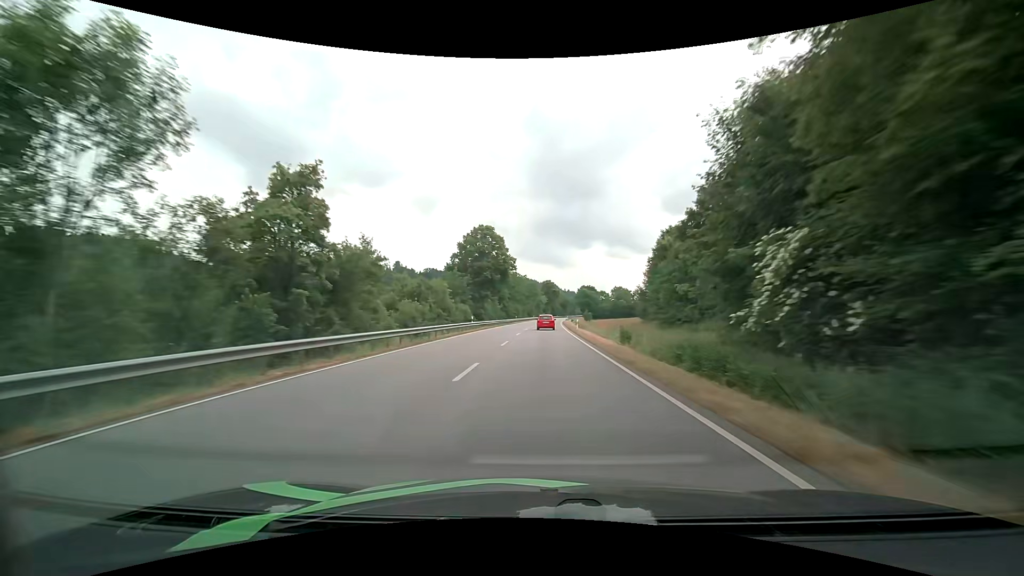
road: primary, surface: asphalt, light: Day
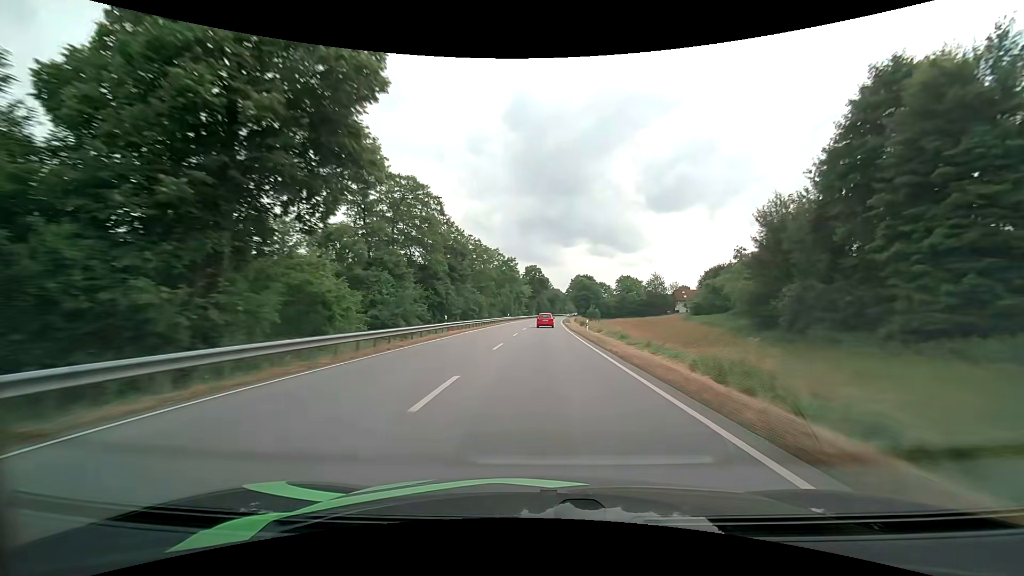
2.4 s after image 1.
(+1.0, +63.5) m; +2°
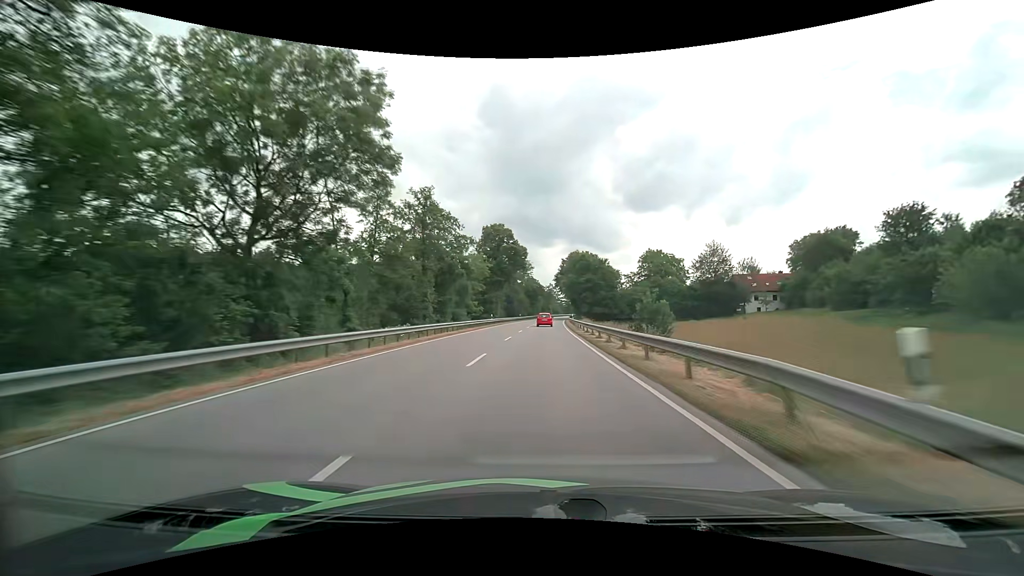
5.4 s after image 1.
(+1.4, +78.4) m; +2°
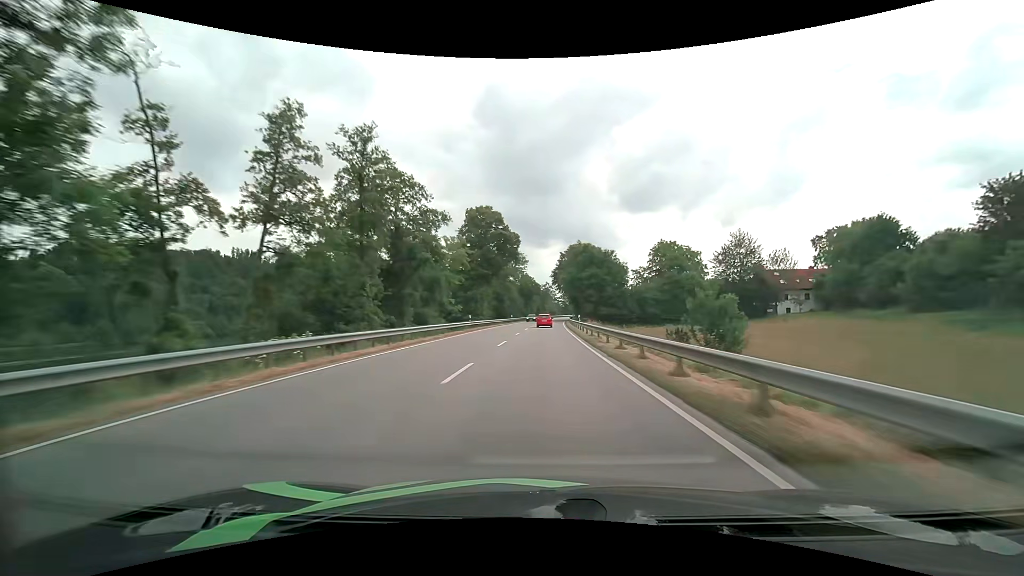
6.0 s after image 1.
(+0.1, +15.5) m; 0°
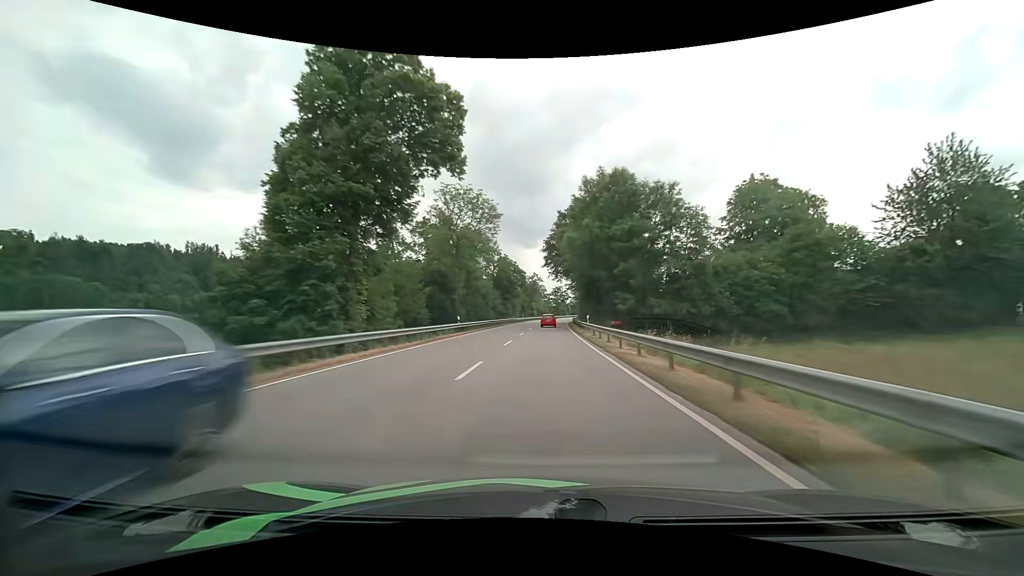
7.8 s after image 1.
(+0.7, +47.0) m; +2°
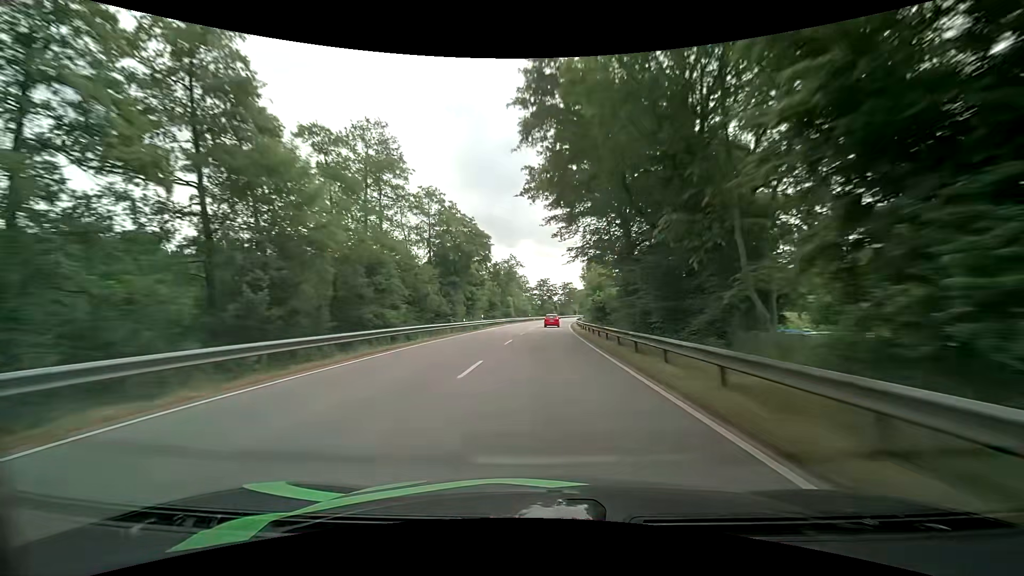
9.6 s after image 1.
(+0.8, +47.6) m; +2°
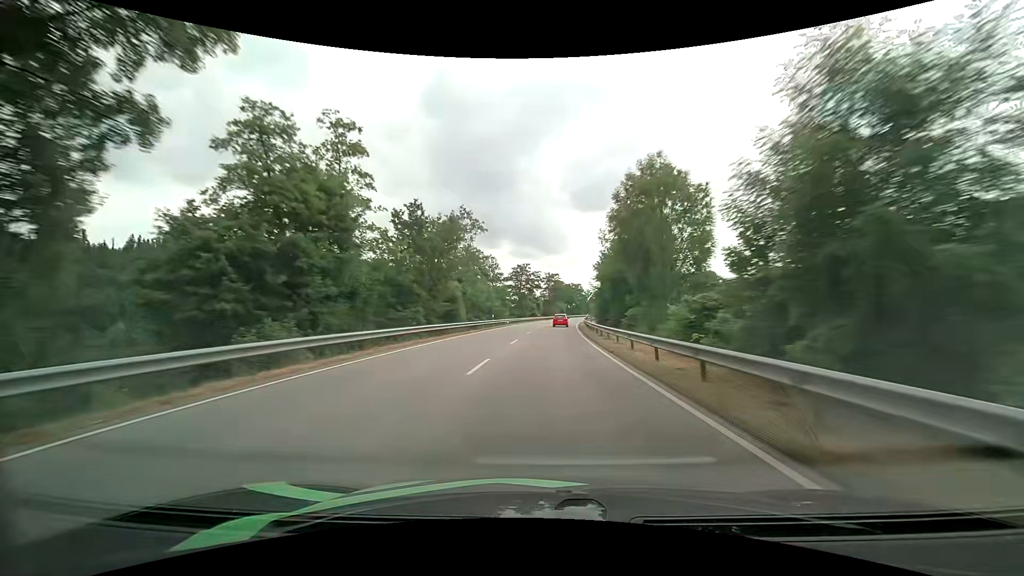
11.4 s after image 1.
(+0.9, +47.0) m; +2°
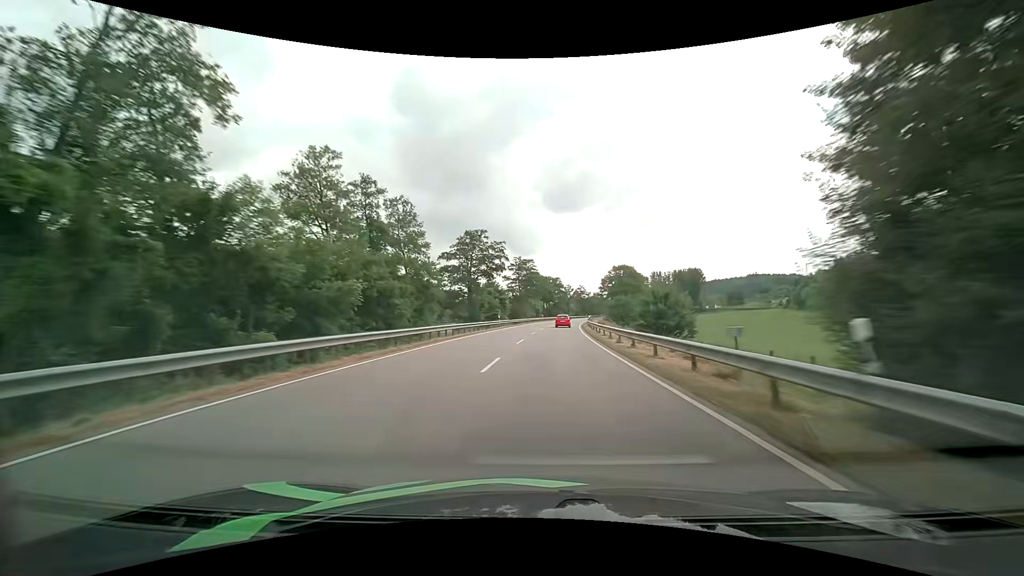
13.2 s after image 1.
(+1.3, +46.8) m; +3°
(0, +10) (0, +20) (+1, +30) (+1, +40) (+2, +50) (+3, +60) (+4, +70) (+5, +80) (+6, +90) (+7, +100) m
